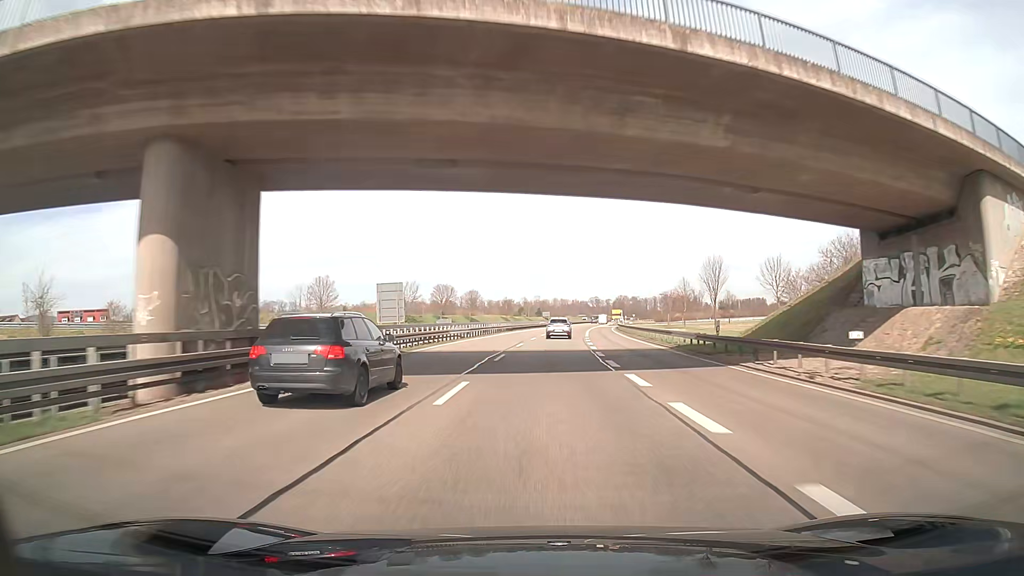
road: trunk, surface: asphalt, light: Day
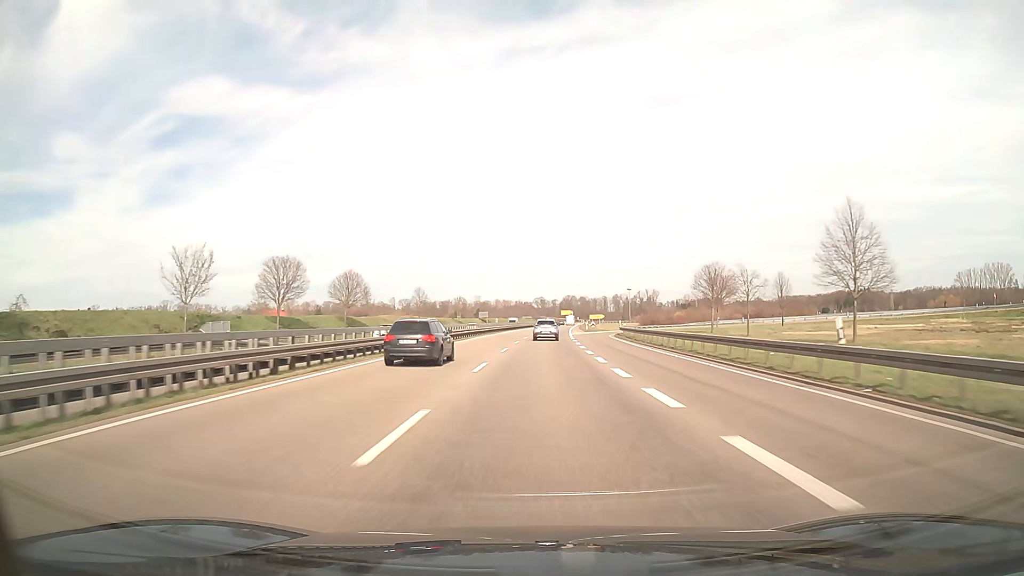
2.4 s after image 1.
(+3.0, +64.5) m; +5°
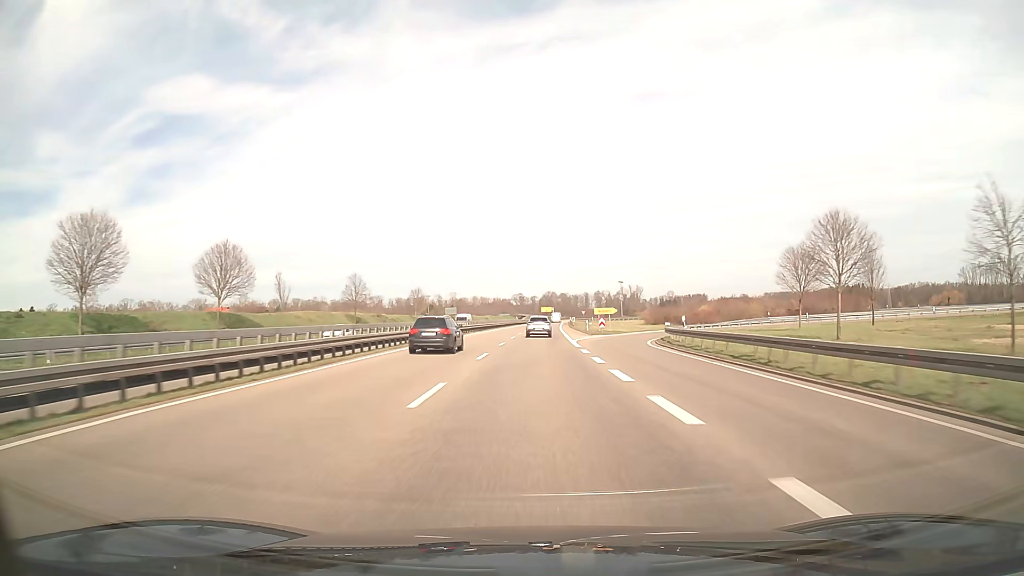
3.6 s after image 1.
(+0.5, +32.2) m; +2°
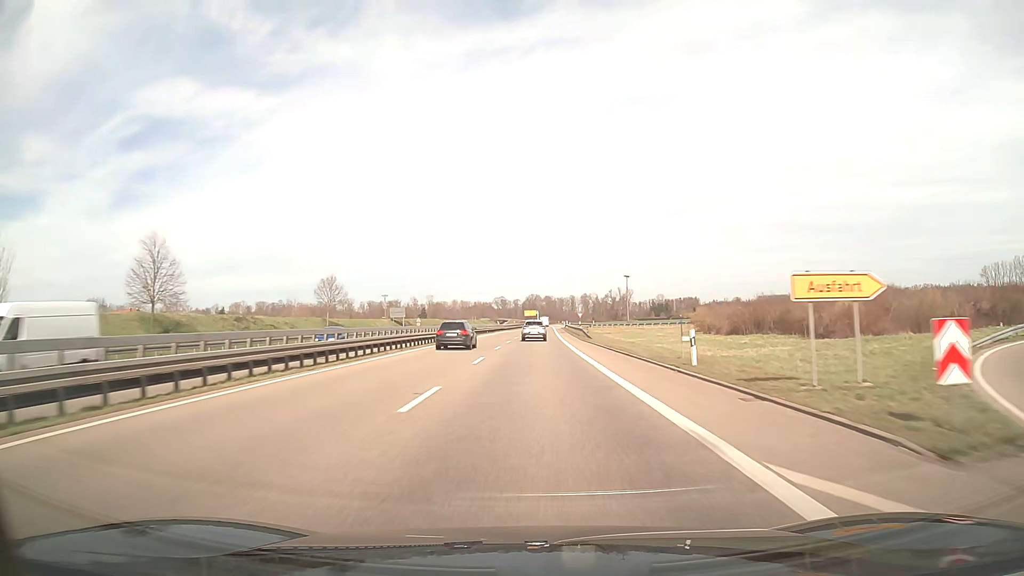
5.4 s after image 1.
(+0.6, +48.3) m; +1°
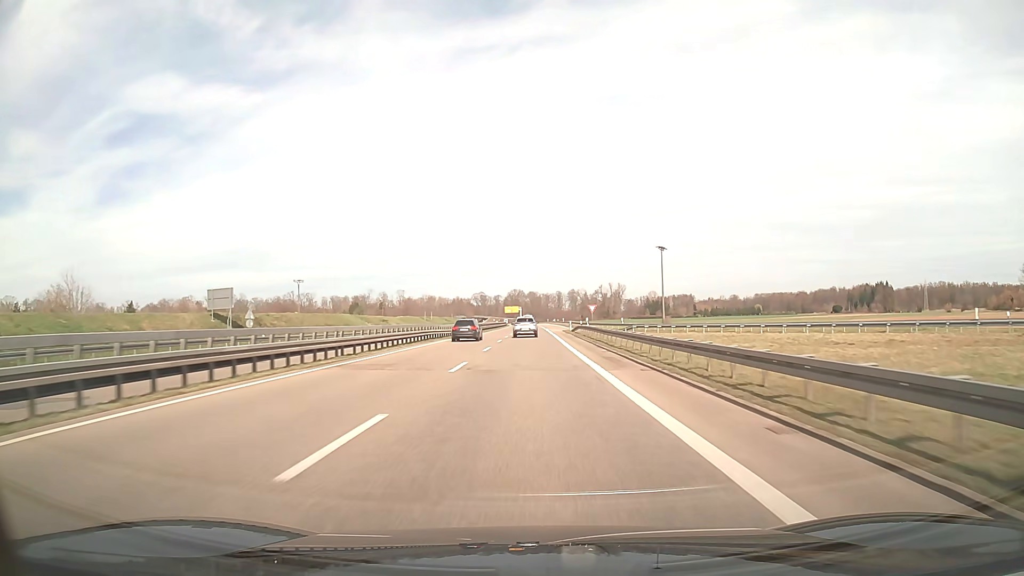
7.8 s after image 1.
(+0.8, +64.6) m; +1°
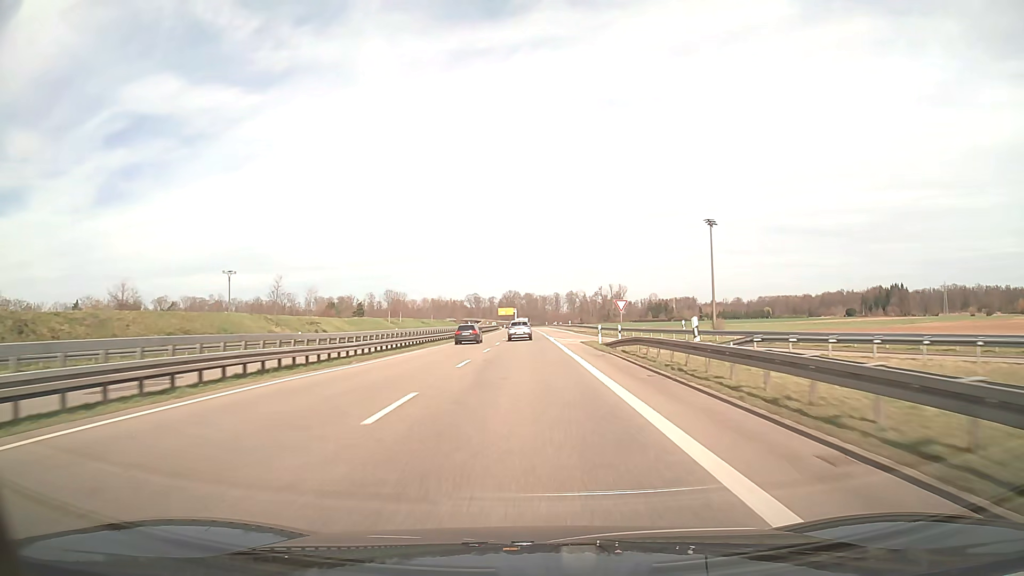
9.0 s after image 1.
(+0.1, +32.4) m; 0°
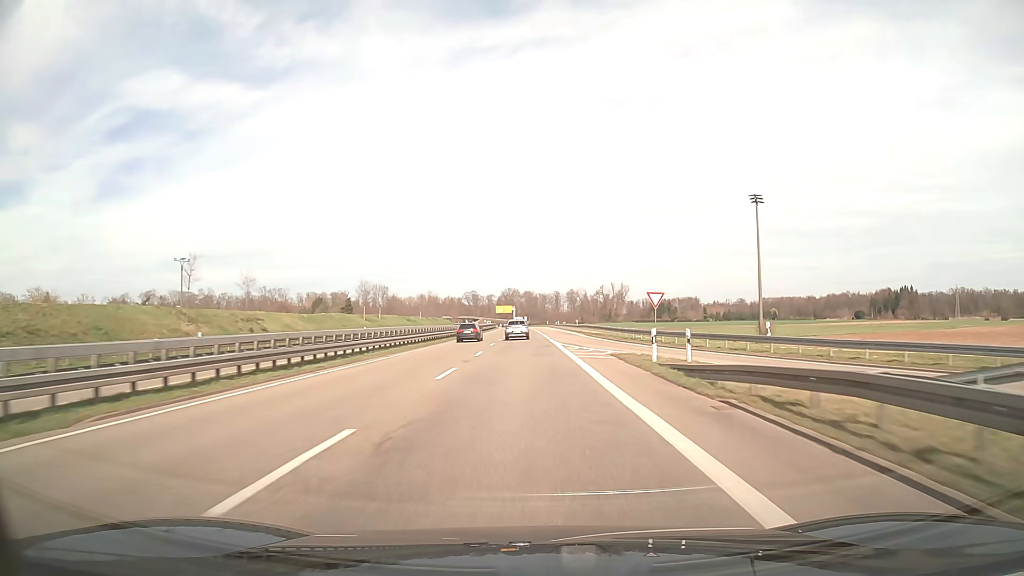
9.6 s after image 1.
(0.0, +16.2) m; 0°
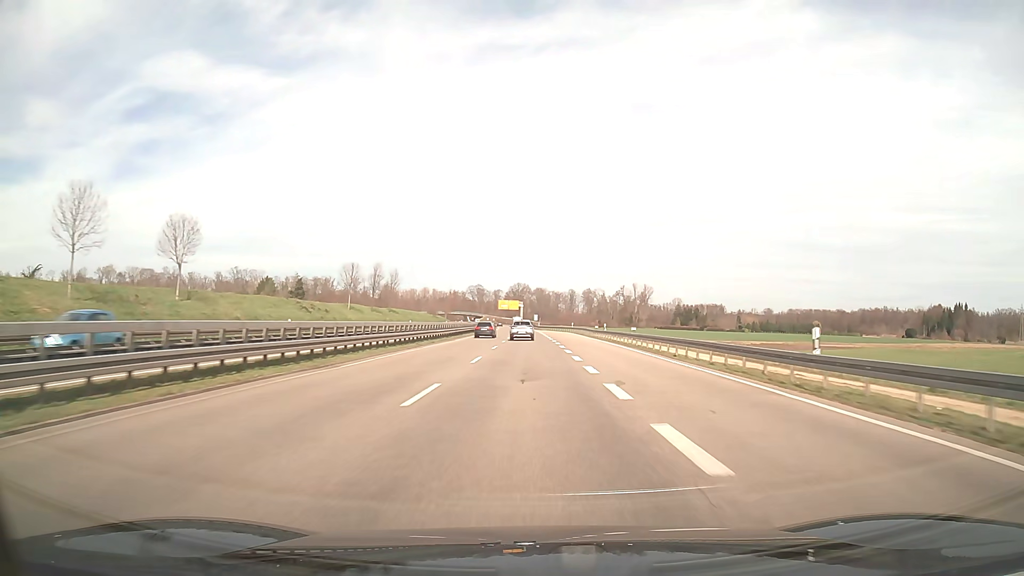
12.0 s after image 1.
(-0.4, +65.0) m; -1°
(0, +10) (0, +20) (0, +30) (0, +40) (0, +50) (0, +60) (0, +70) (0, +80) (0, +90) (0, +100) m
